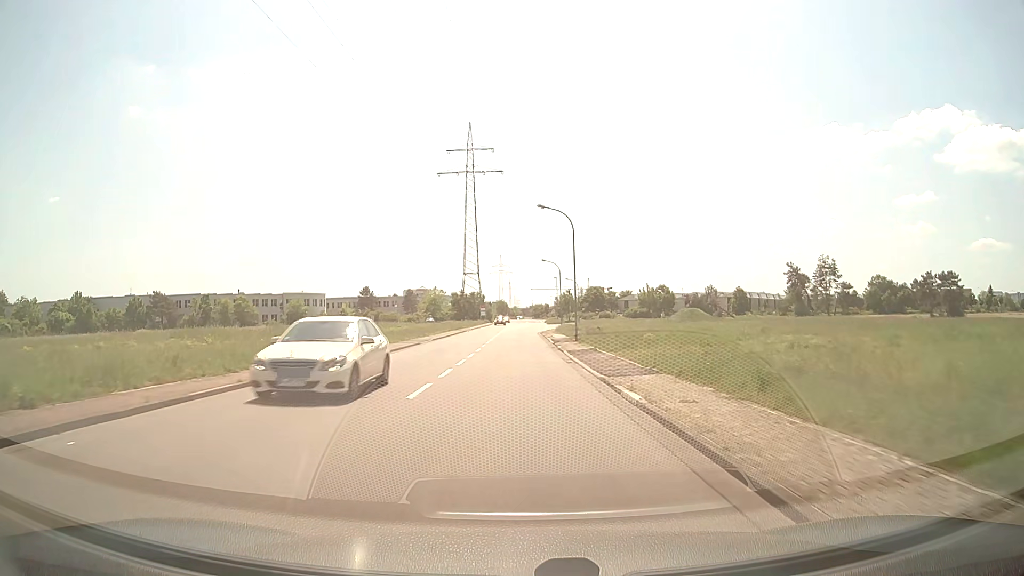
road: unclassified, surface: asphalt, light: Day
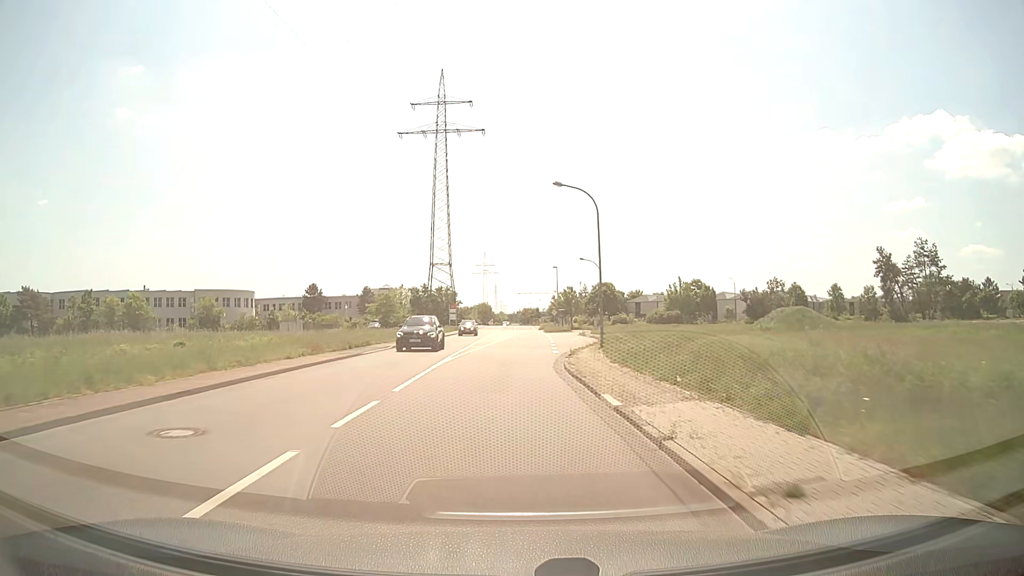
(+0.5, +44.5) m; +1°
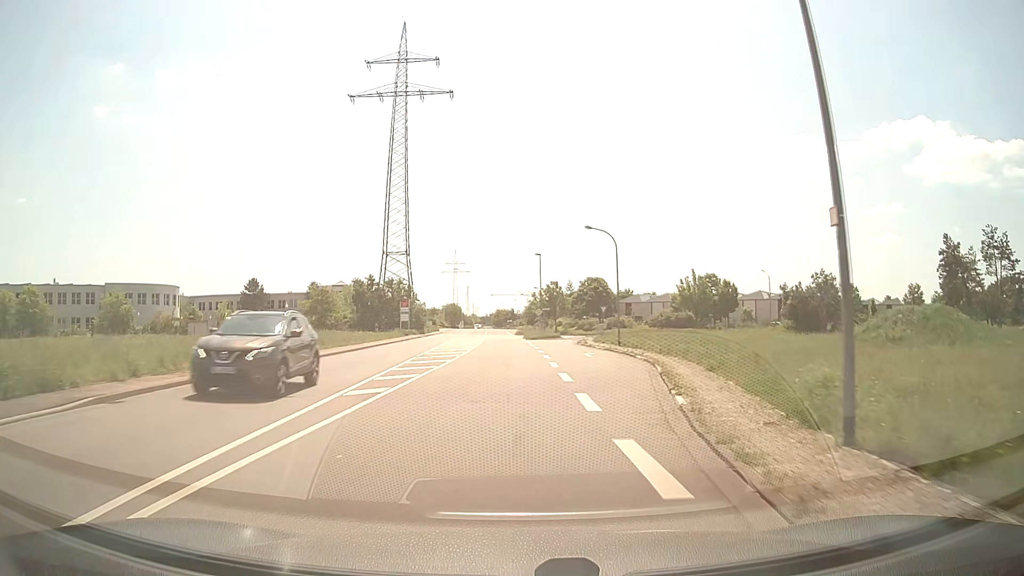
(+0.1, +24.9) m; +2°
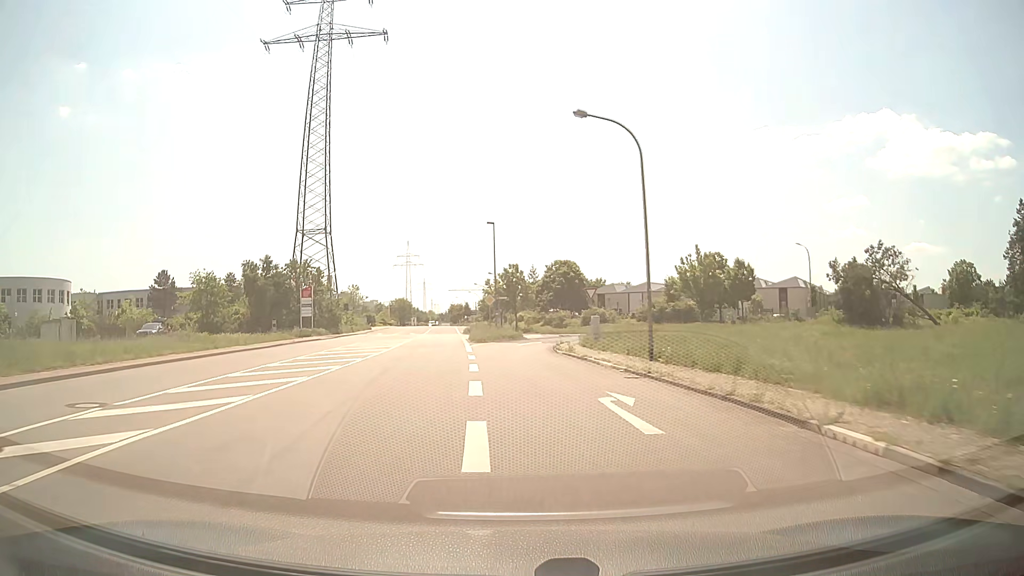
(+1.3, +23.5) m; +3°
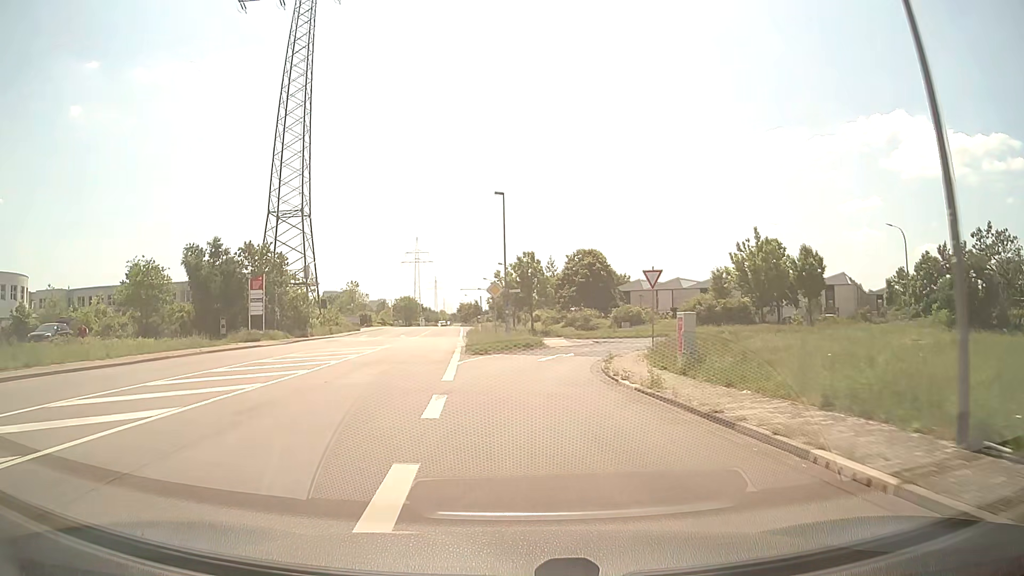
(-0.2, +14.7) m; -1°
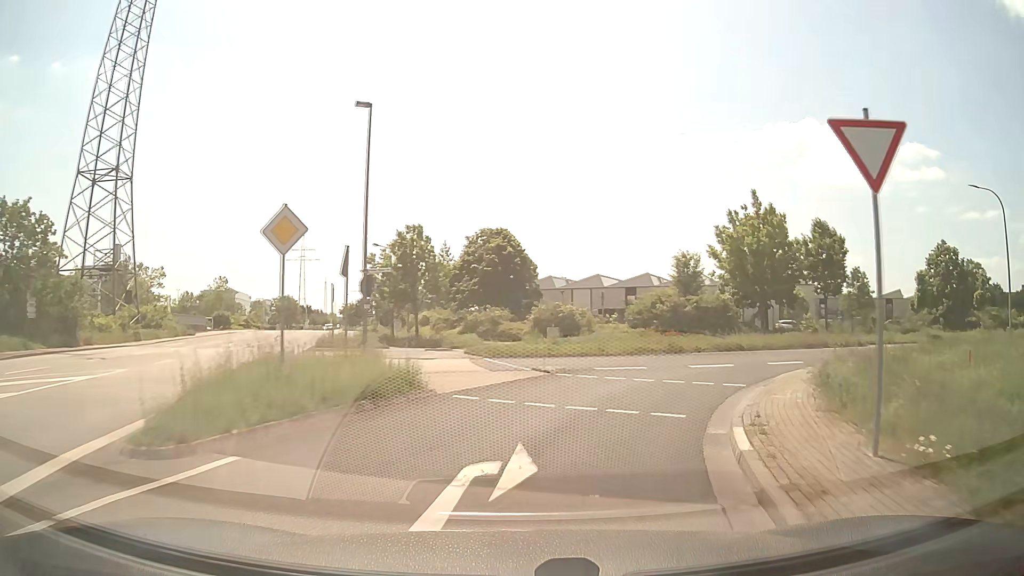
(+0.7, +20.3) m; +8°
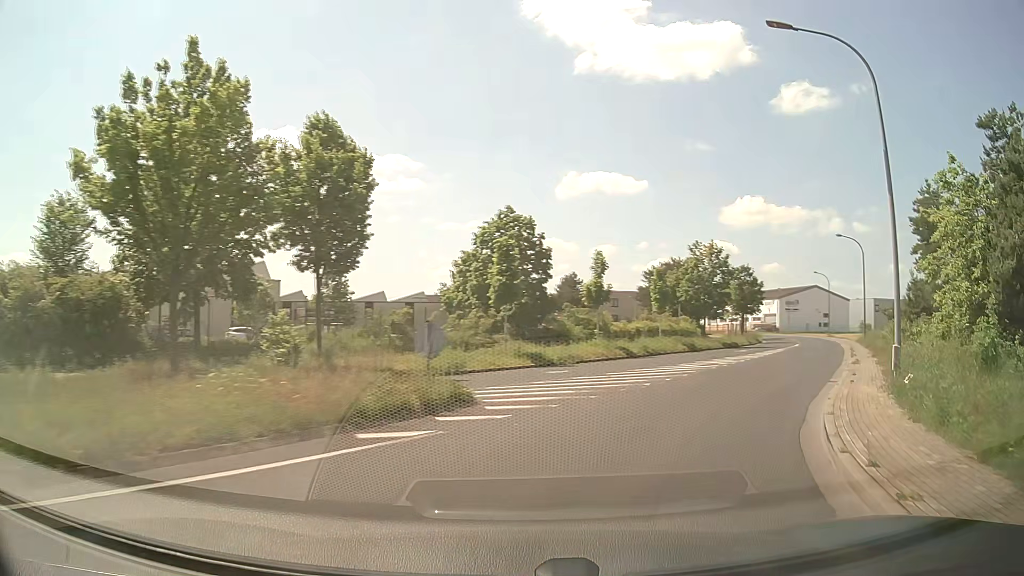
(+8.1, +21.6) m; +45°
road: tertiary
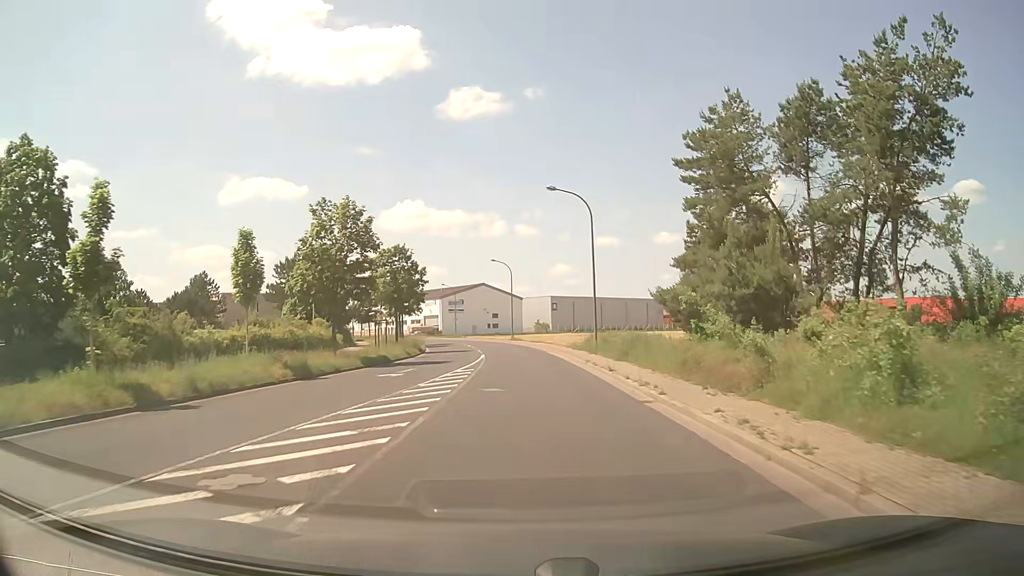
(+5.5, +16.9) m; +30°
